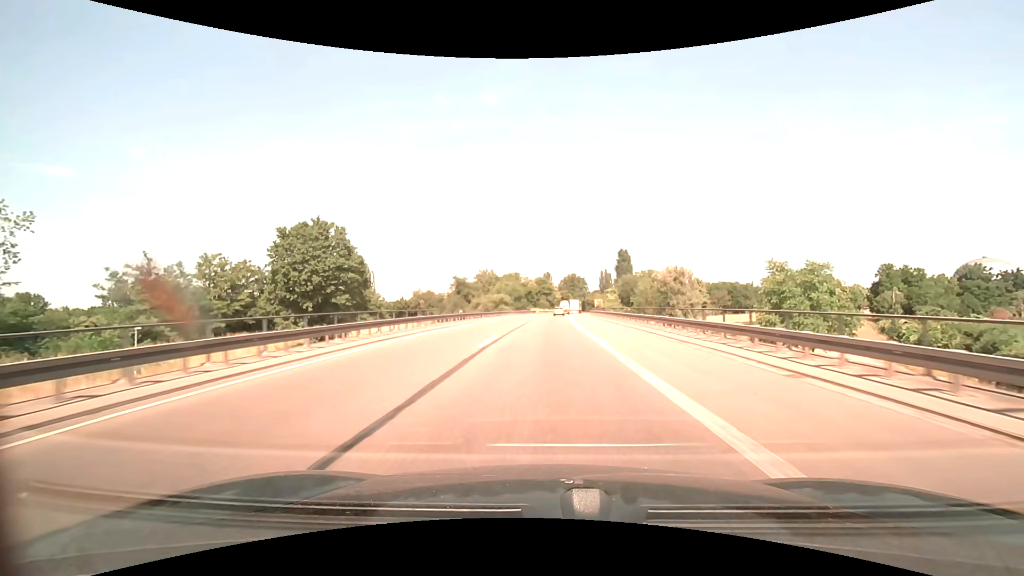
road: trunk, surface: asphalt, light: Day
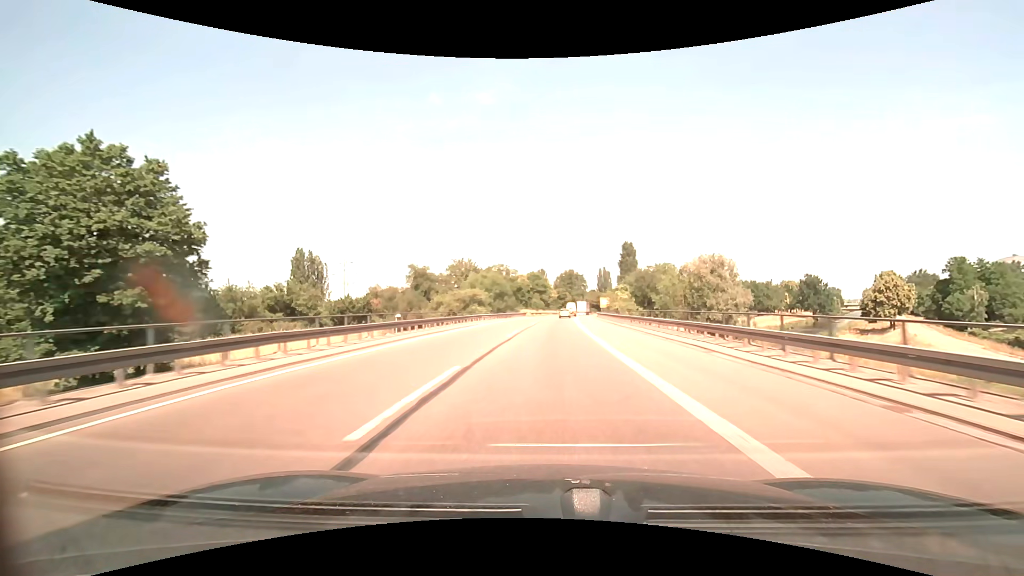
(+0.1, +28.3) m; +1°
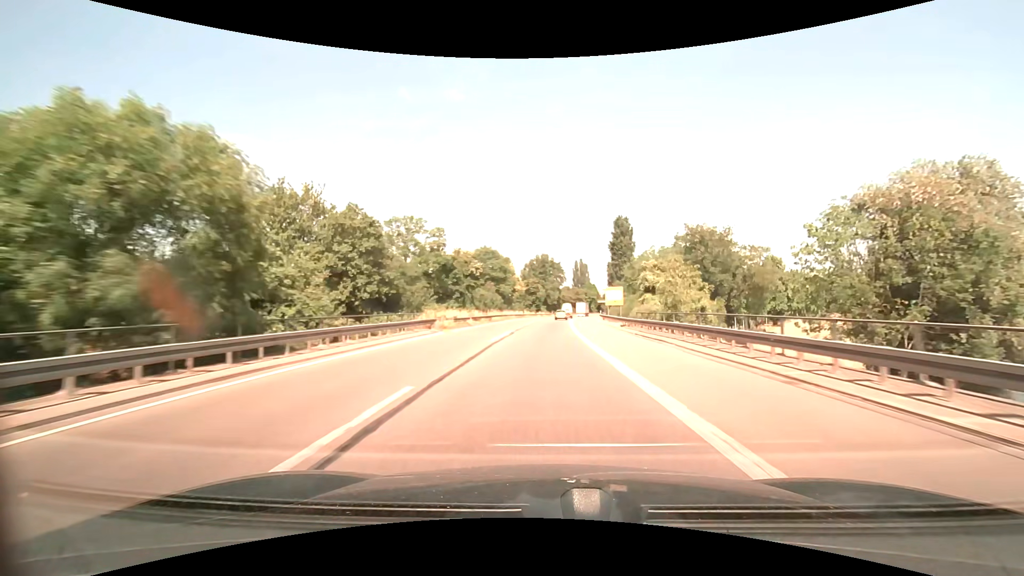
(+1.7, +56.4) m; +3°
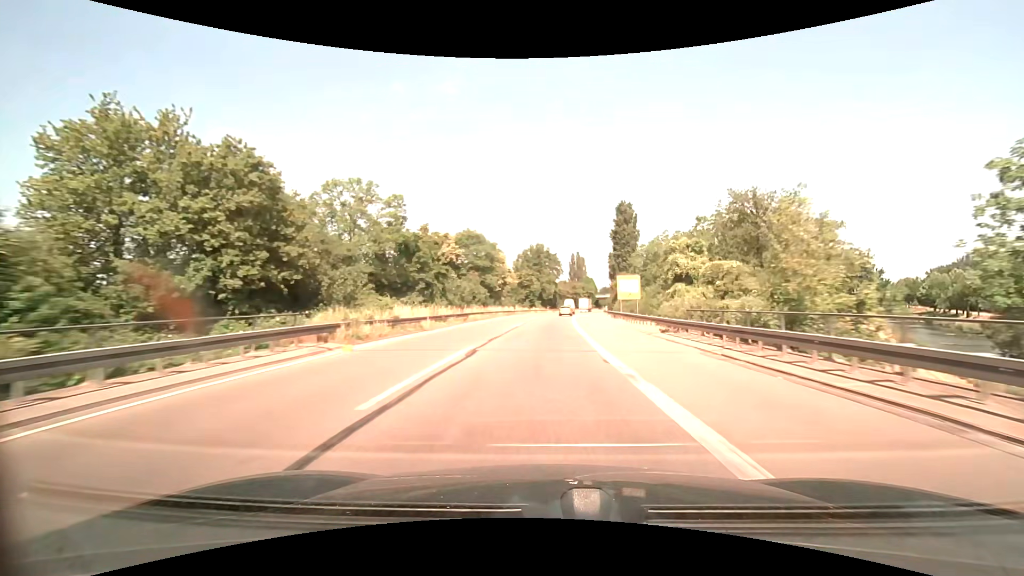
(+0.1, +14.1) m; +1°
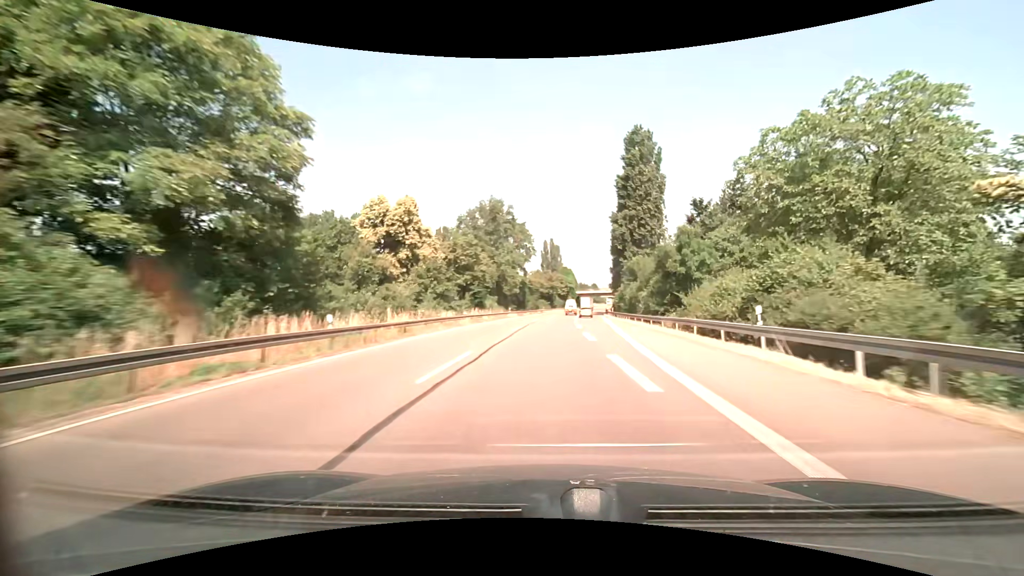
(+1.5, +56.4) m; +4°
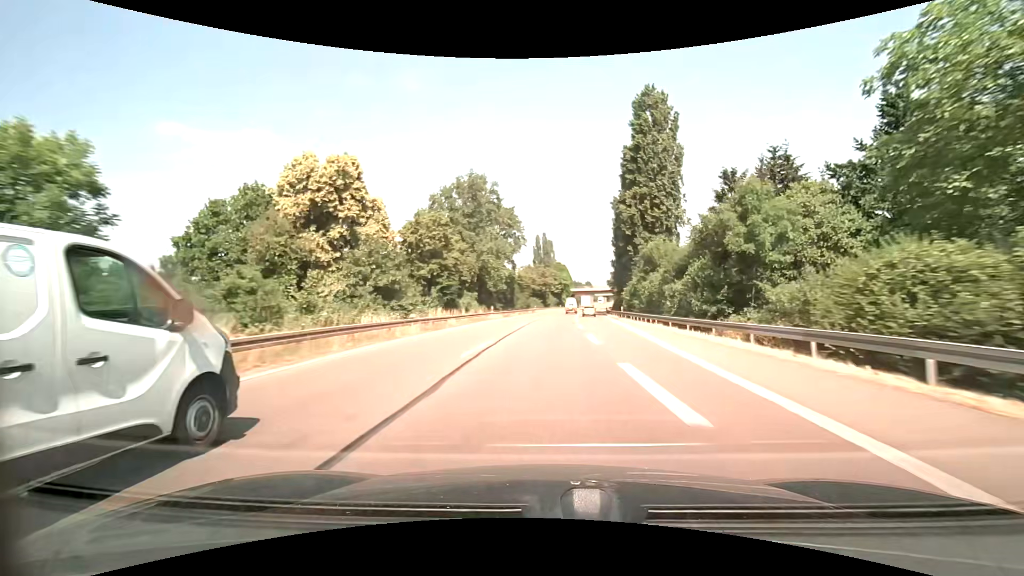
(+0.1, +14.2) m; +1°
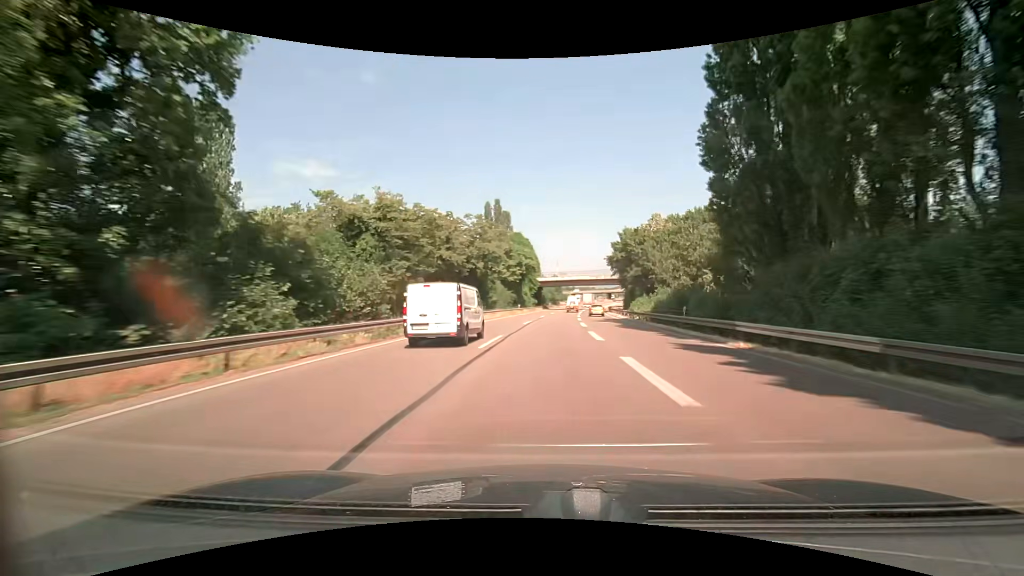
(+2.5, +71.2) m; +4°
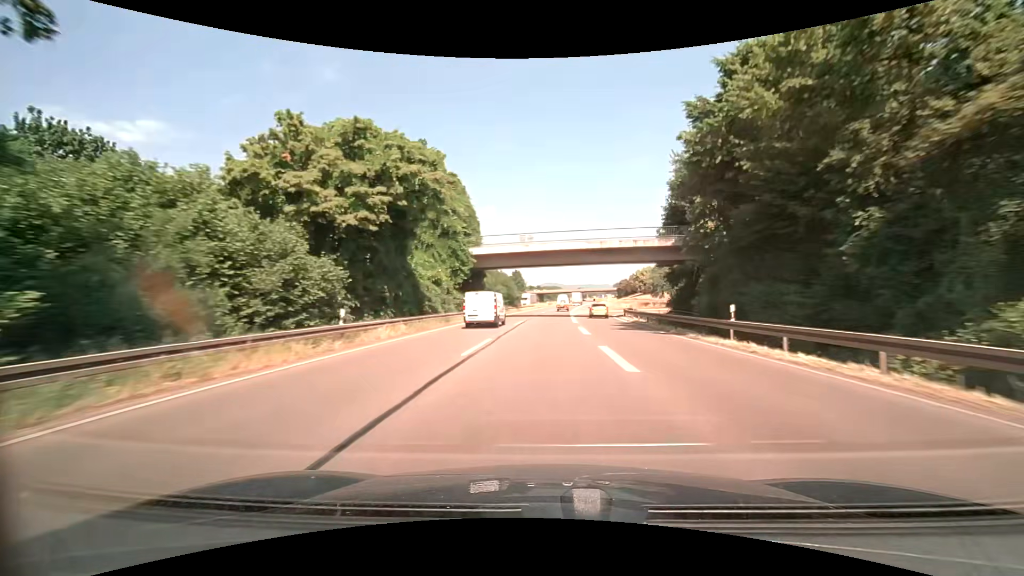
(+2.8, +56.8) m; +5°
(0, +10) (0, +20) (0, +30) (+1, +40) (+1, +50) (+2, +60) (+2, +70) (+3, +80) (+4, +90) (+4, +100) m
